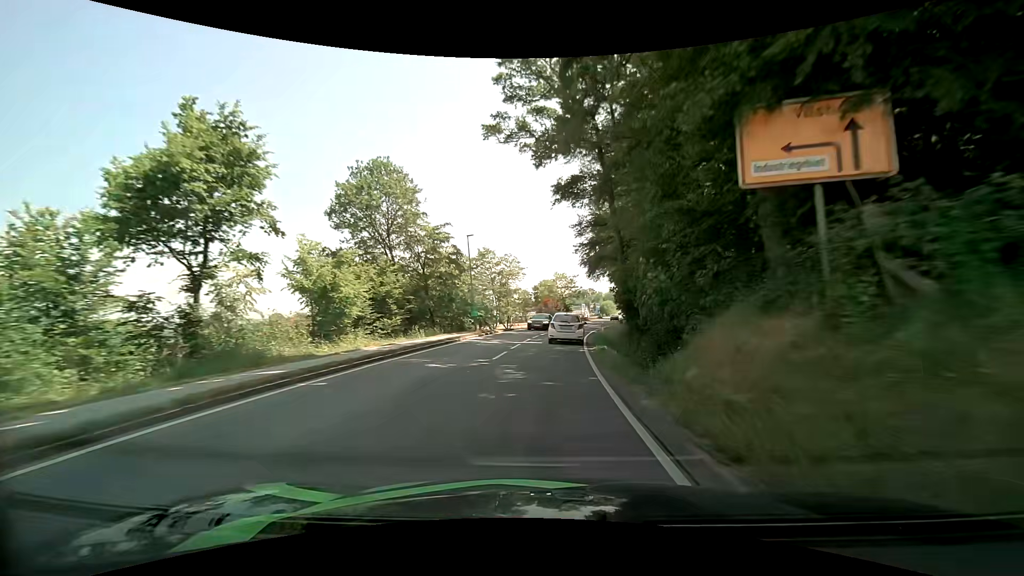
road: secondary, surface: asphalt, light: Day
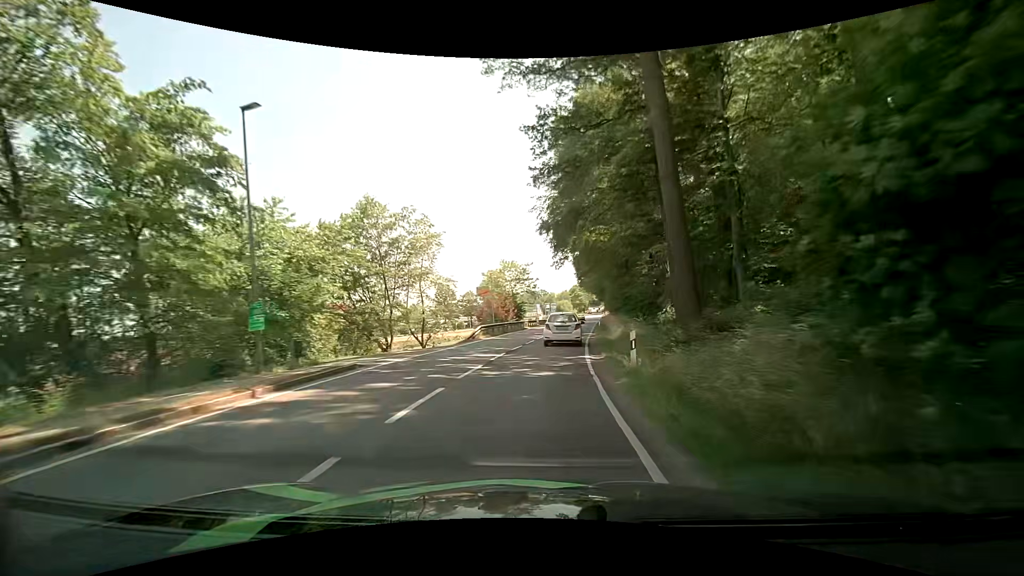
(+1.2, +26.9) m; +6°
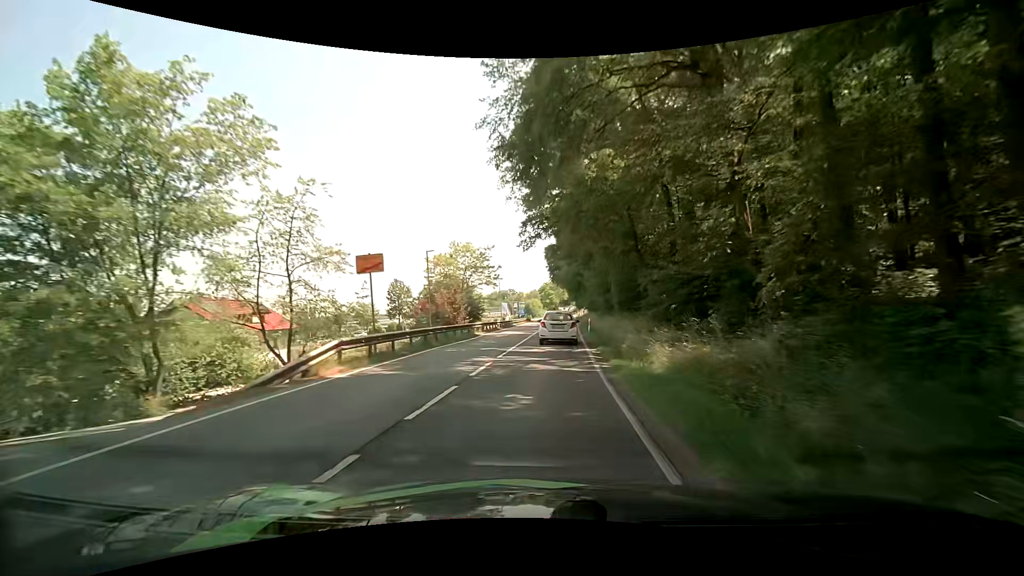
(+0.5, +17.6) m; +3°
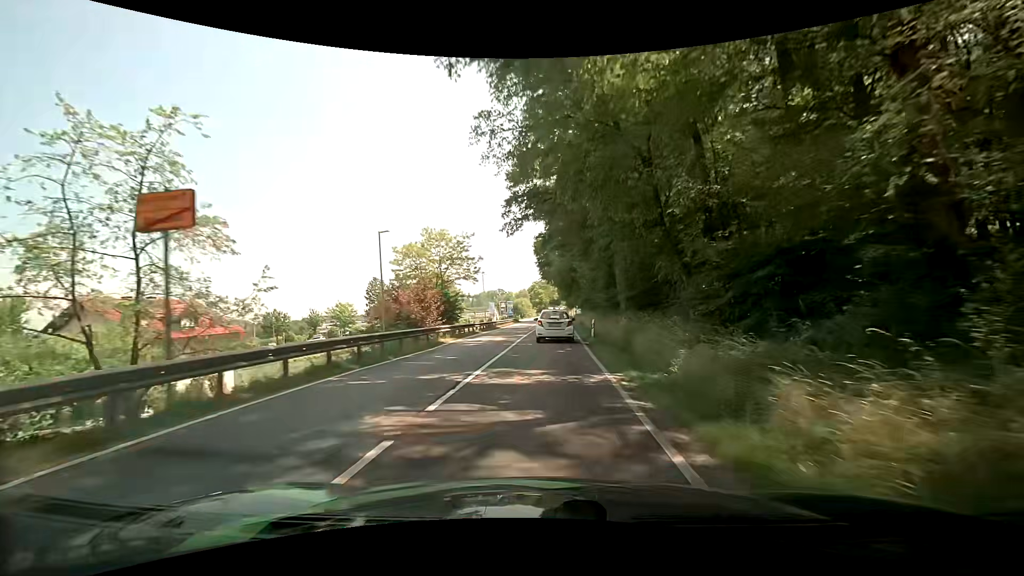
(+0.1, +8.4) m; +1°
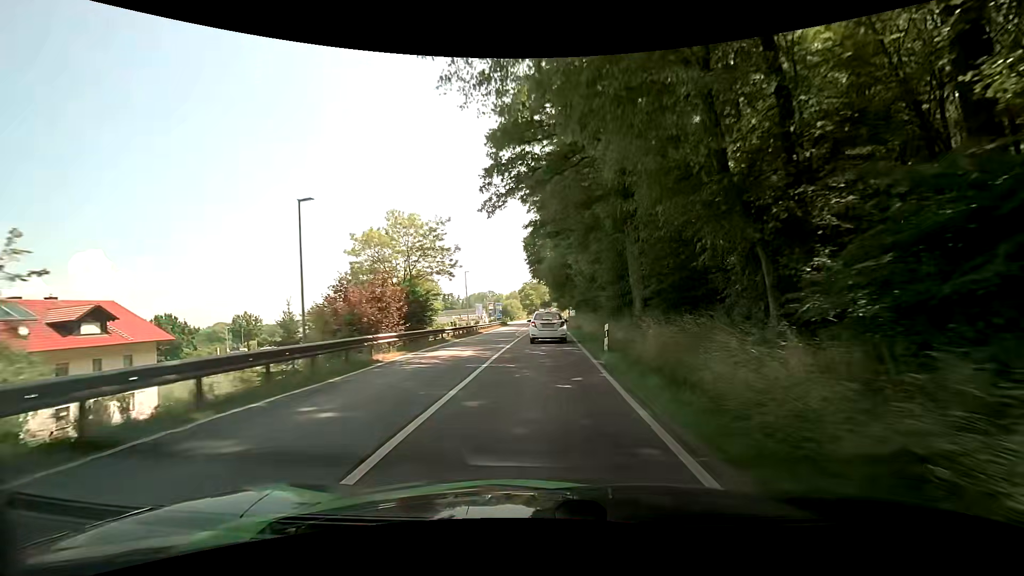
(+0.1, +8.3) m; +1°
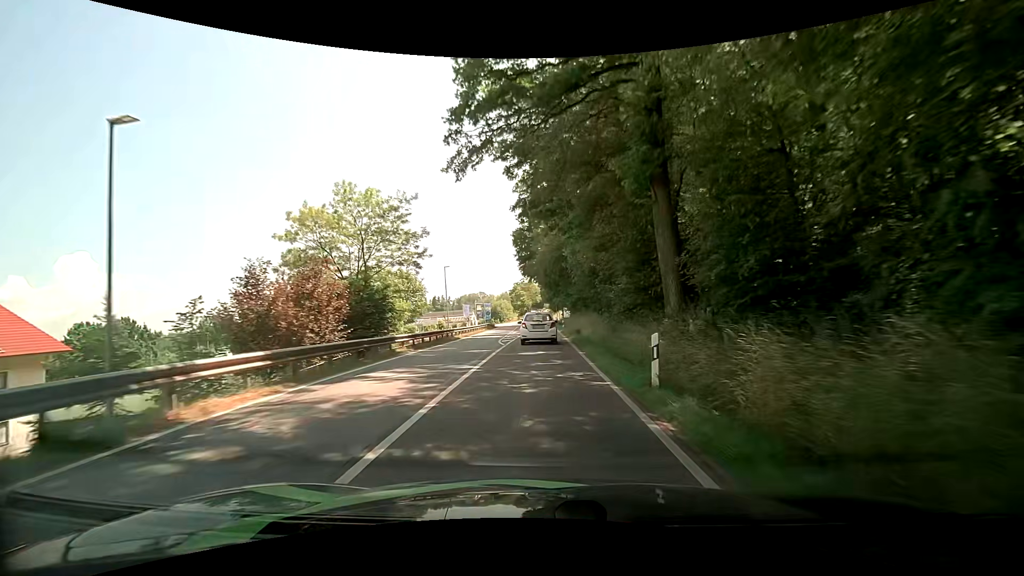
(+0.1, +8.2) m; 0°
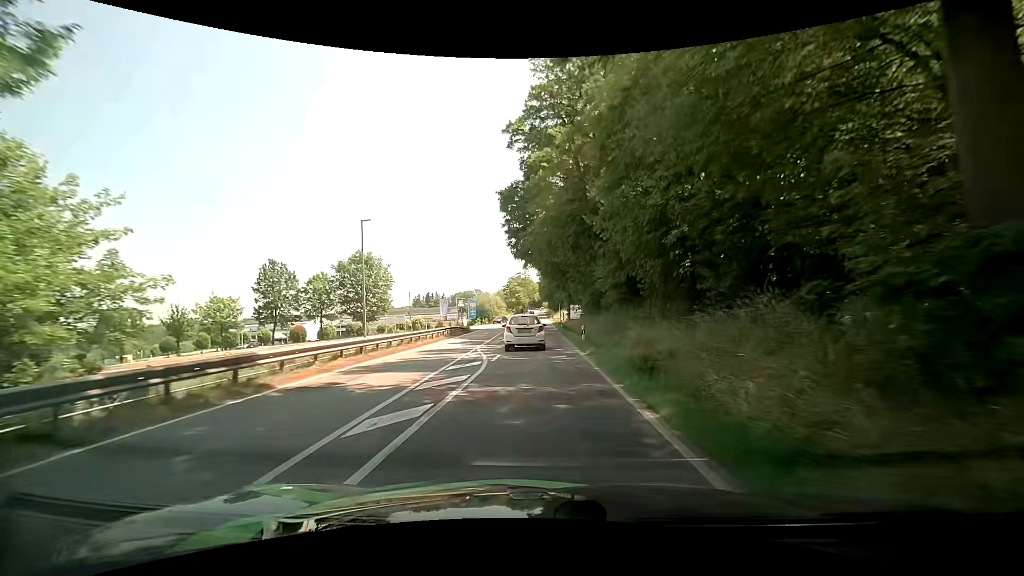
(+0.6, +25.3) m; +2°
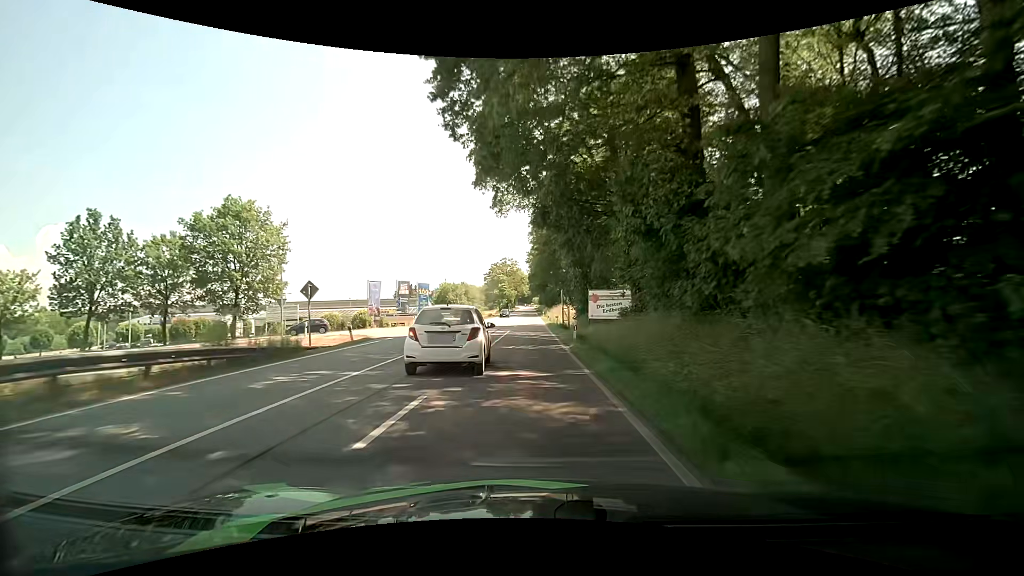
(+0.2, +34.5) m; +1°
(0, +10) (0, +20) (0, +30) (0, +40) (-1, +50) (-1, +60) (-2, +70) (-2, +80) (-2, +90) (-2, +100) m
